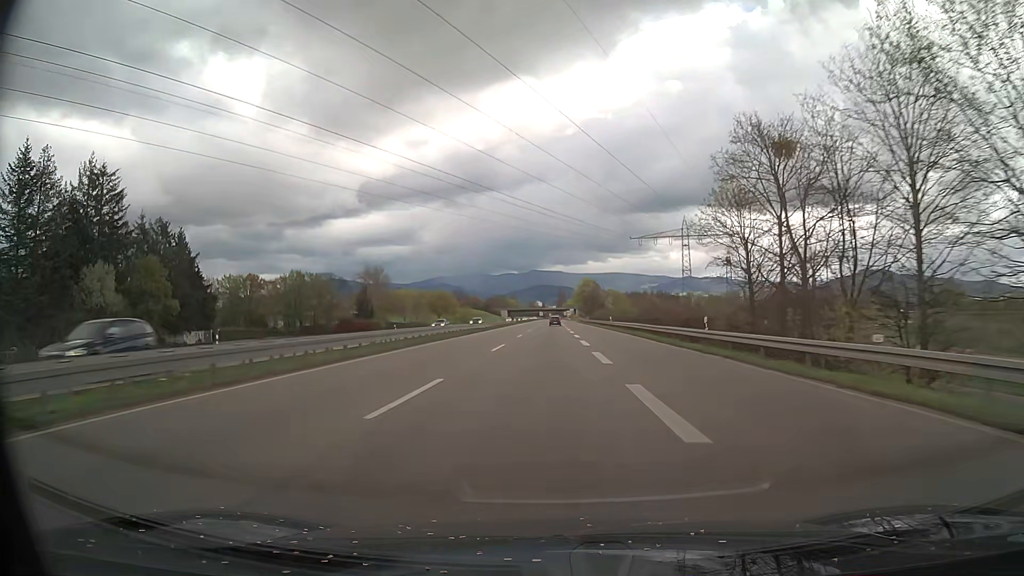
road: trunk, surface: asphalt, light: Day
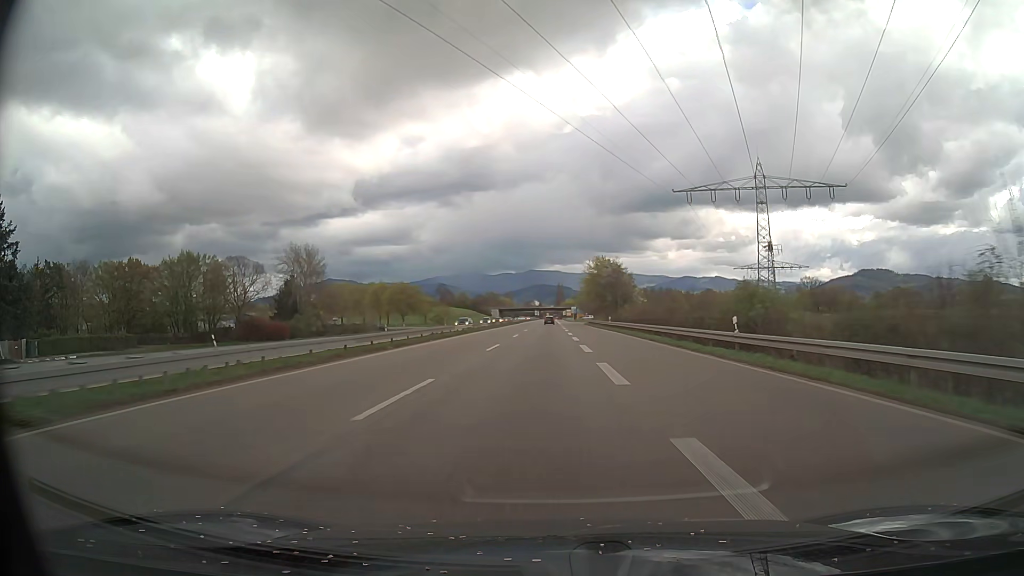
(+0.1, +53.9) m; 0°
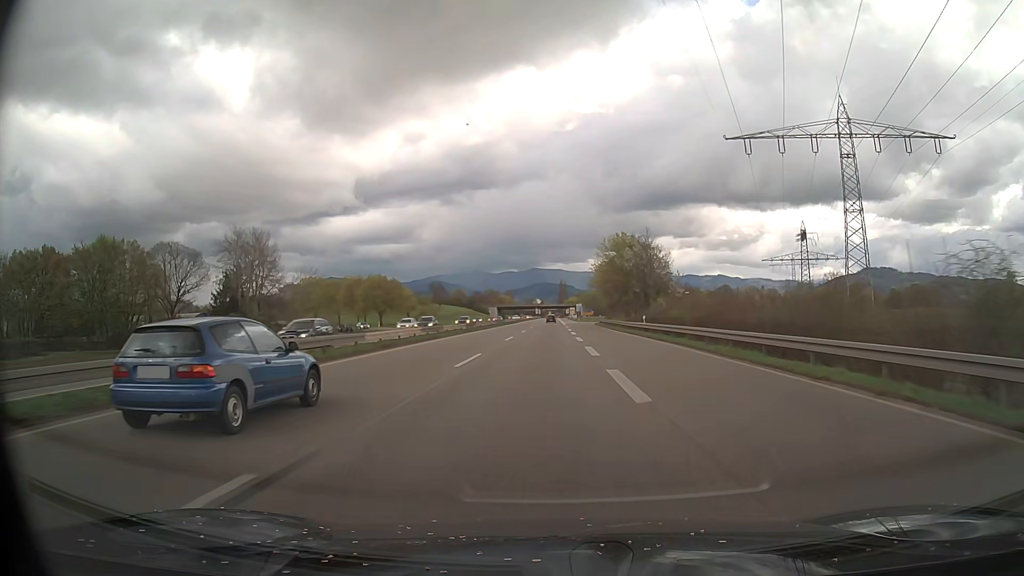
(-0.1, +26.9) m; 0°
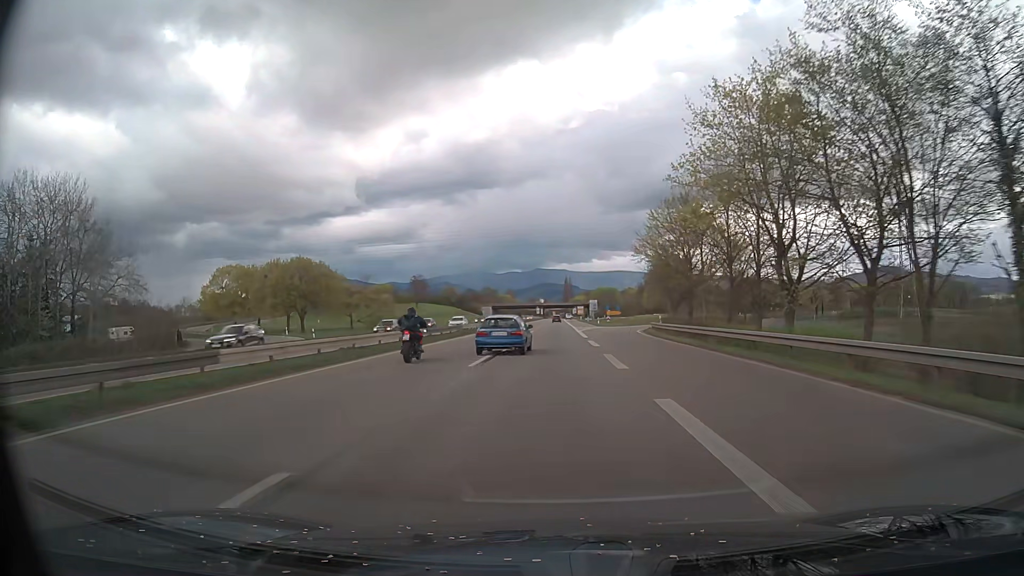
(-0.2, +53.7) m; 0°
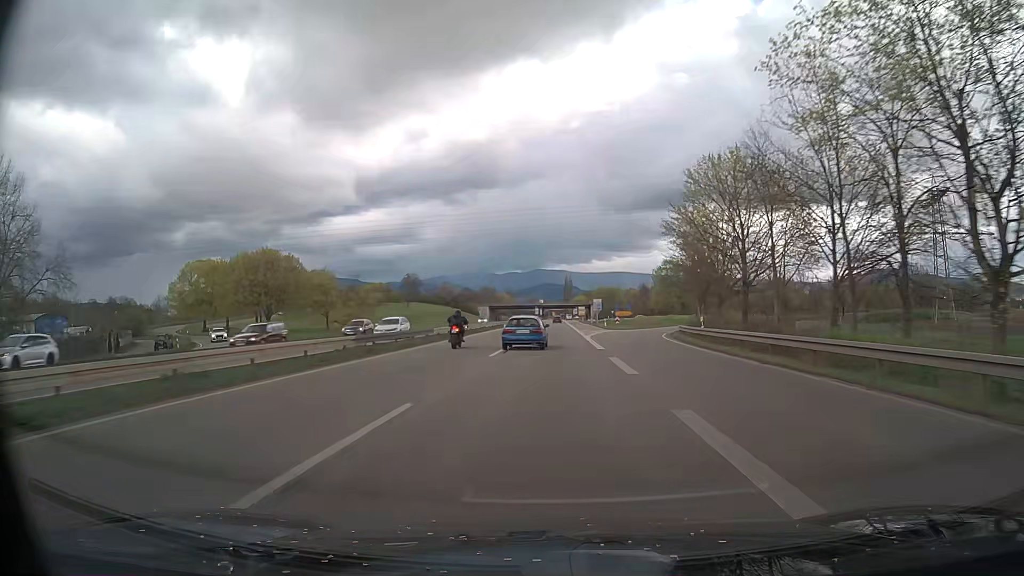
(0.0, +13.4) m; 0°
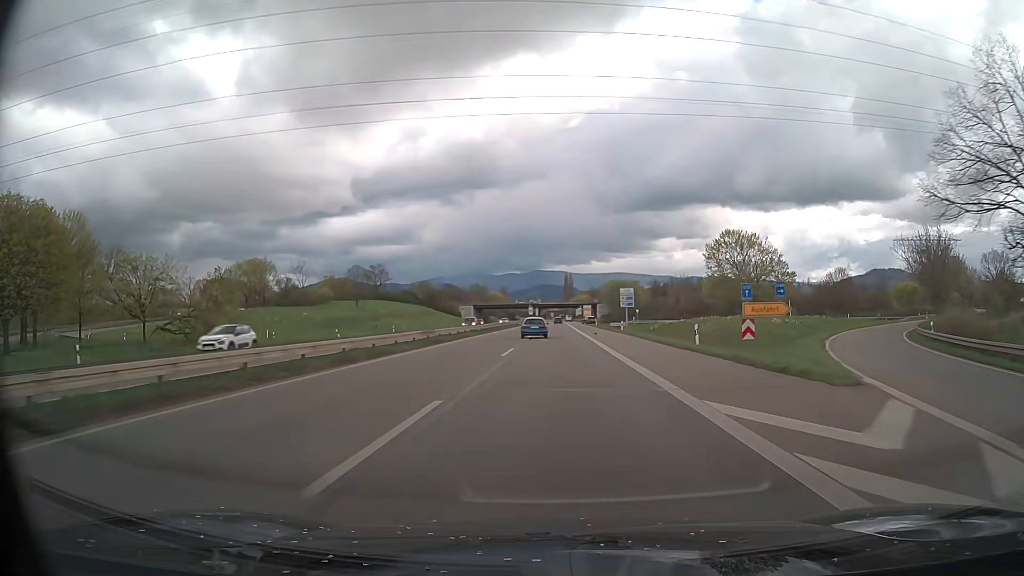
(+0.2, +53.2) m; 0°
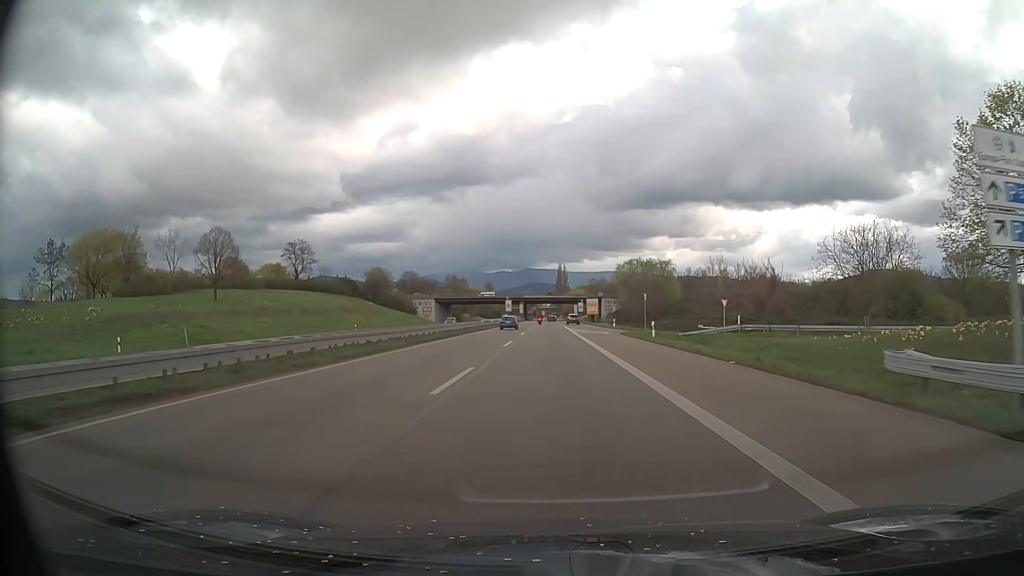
(+0.2, +65.5) m; +1°
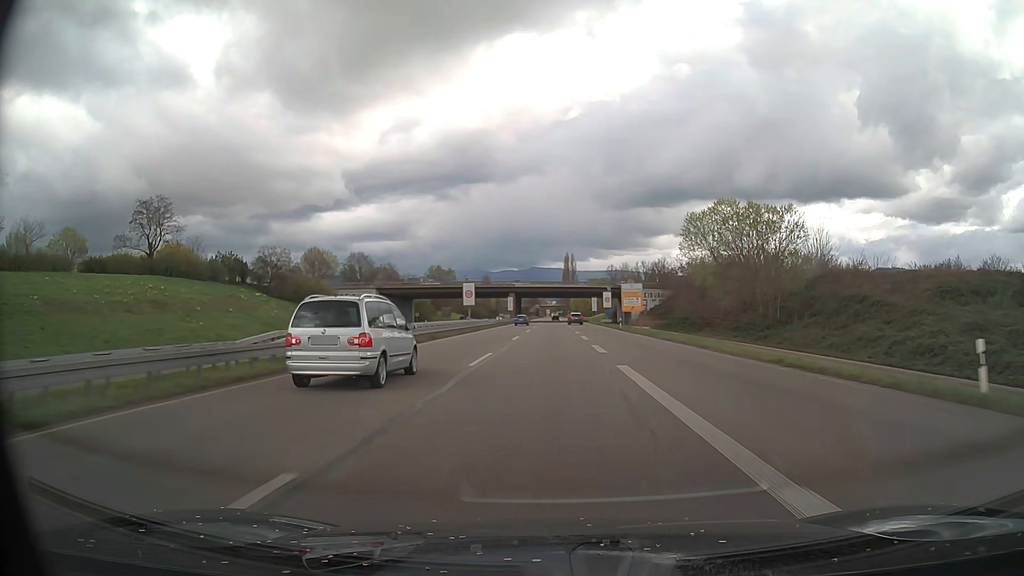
(-0.2, +65.6) m; -1°
(0, +10) (0, +20) (0, +30) (0, +40) (0, +50) (0, +60) (0, +70) (0, +80) (0, +90) (0, +100) m
